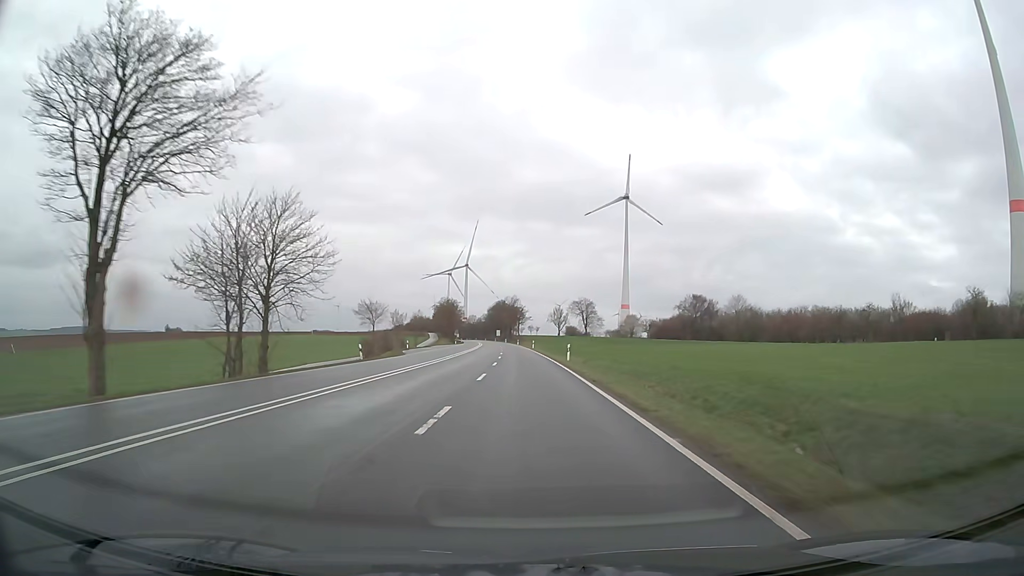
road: primary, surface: asphalt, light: Day
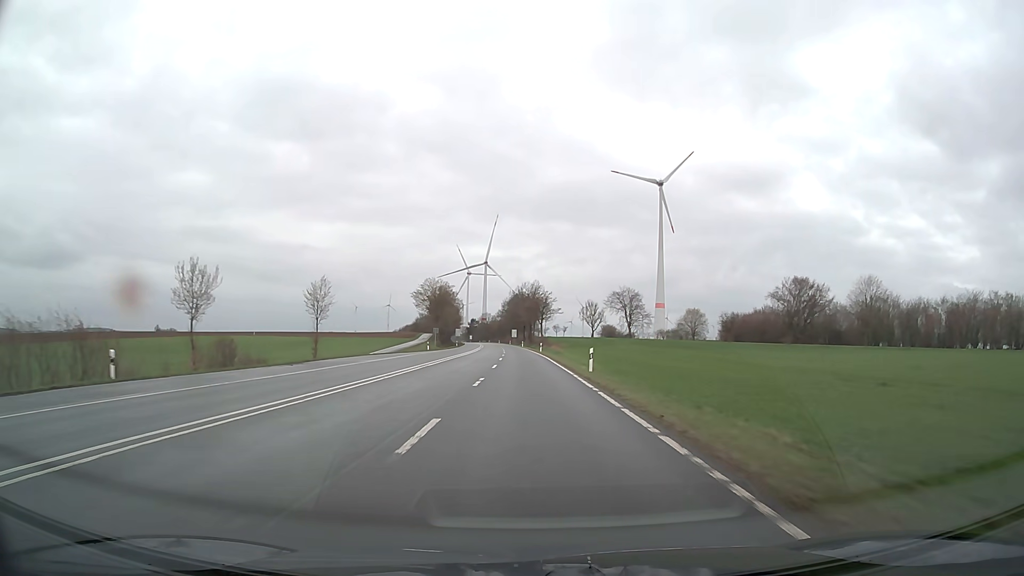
(-0.8, +63.4) m; -2°
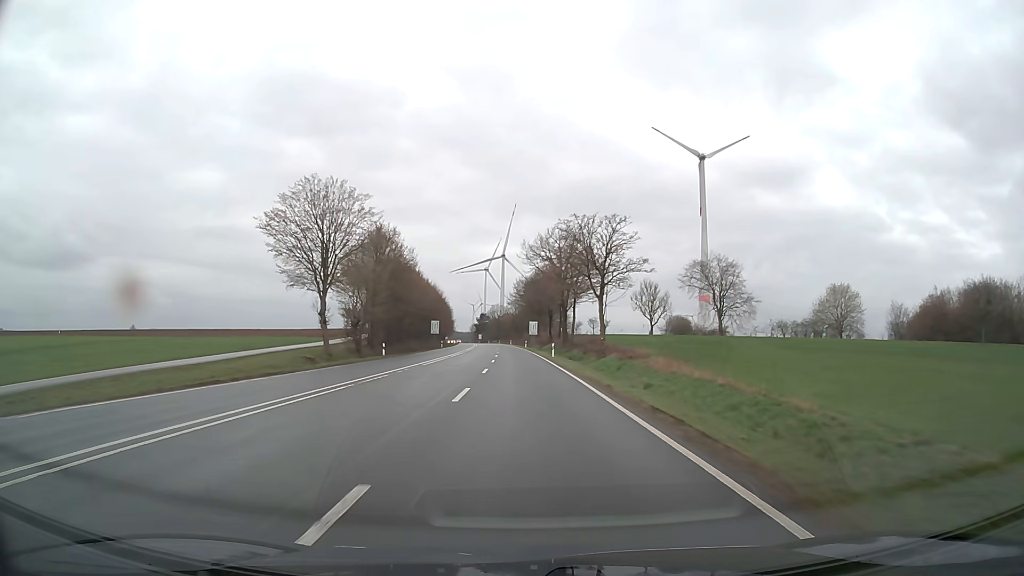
(-1.3, +79.2) m; -2°
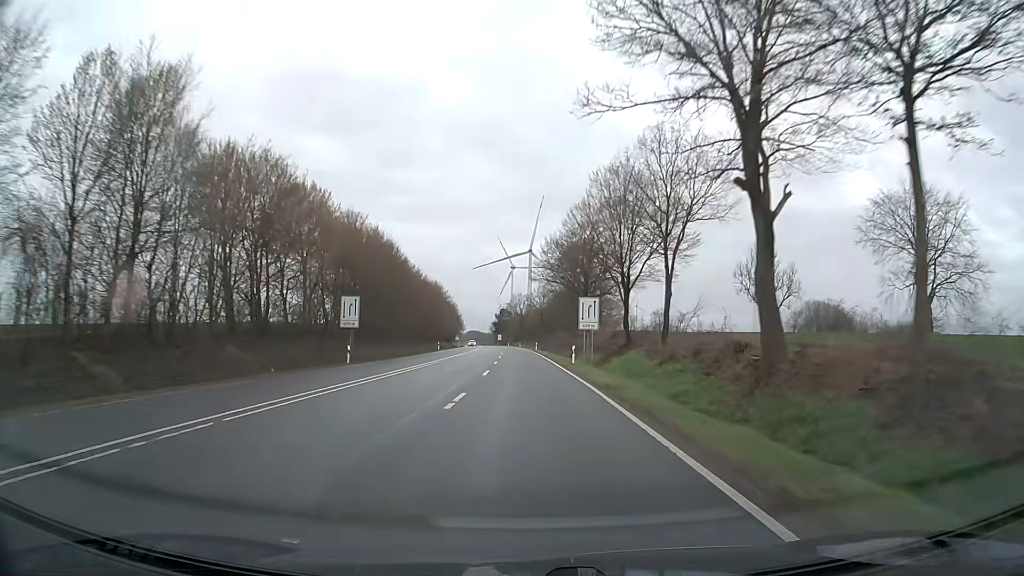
(-1.3, +63.3) m; -2°
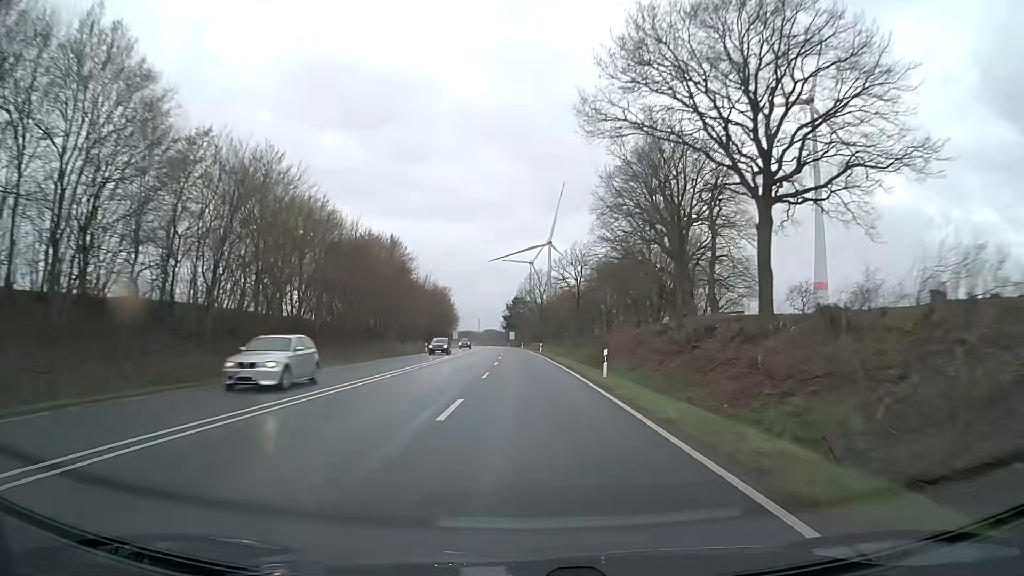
(-1.0, +63.3) m; -2°
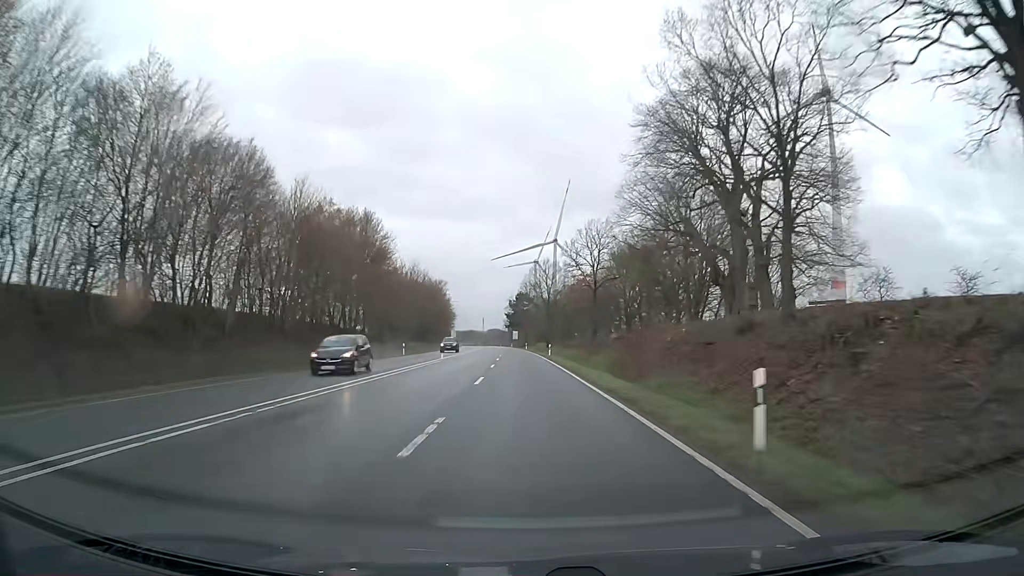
(-0.1, +15.8) m; 0°
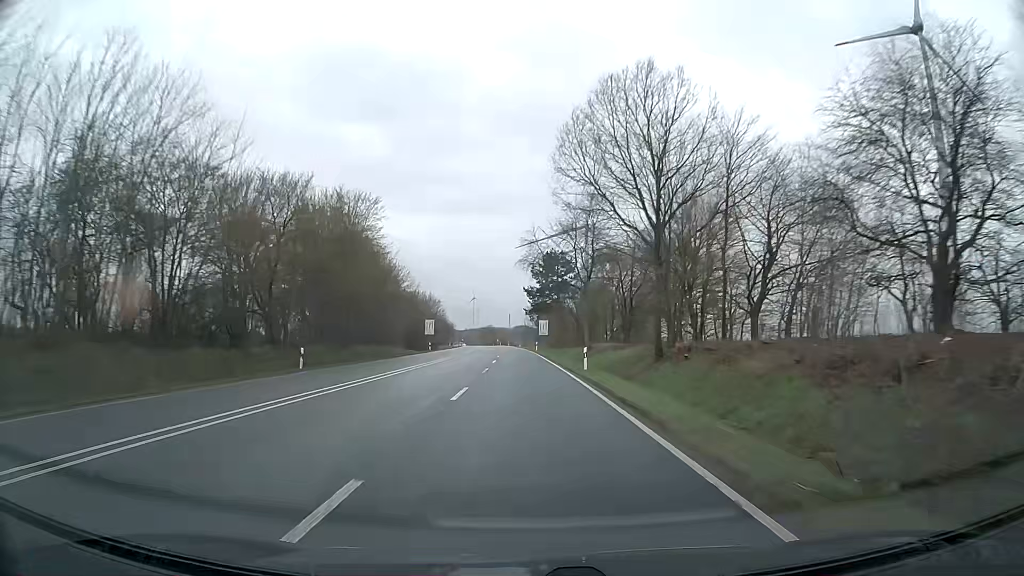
(-1.5, +79.2) m; -2°
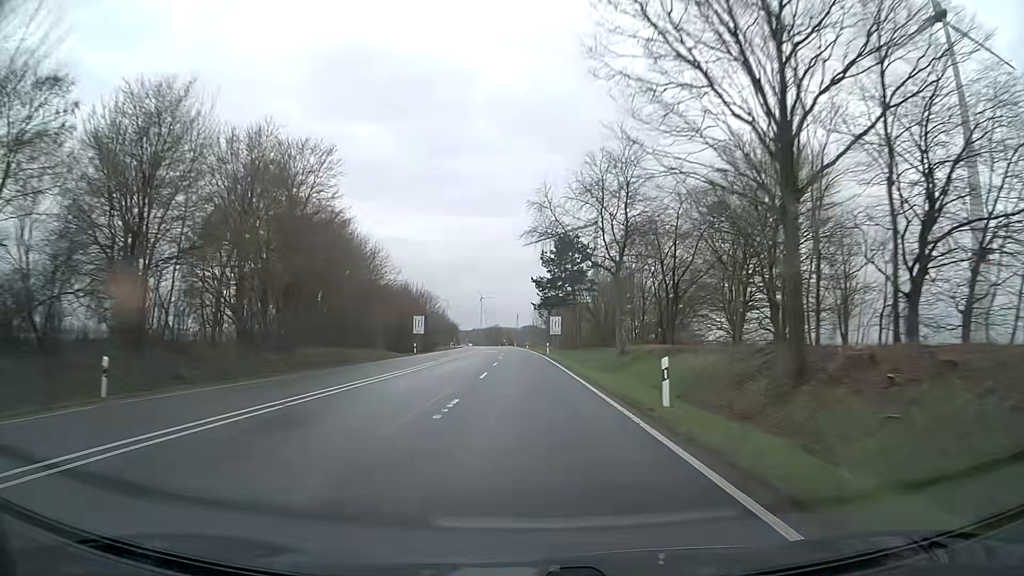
(-0.1, +15.9) m; -1°
(0, +10) (0, +20) (0, +30) (0, +40) (-1, +50) (-1, +60) (-1, +70) (-2, +80) (-2, +90) (-2, +100) m
